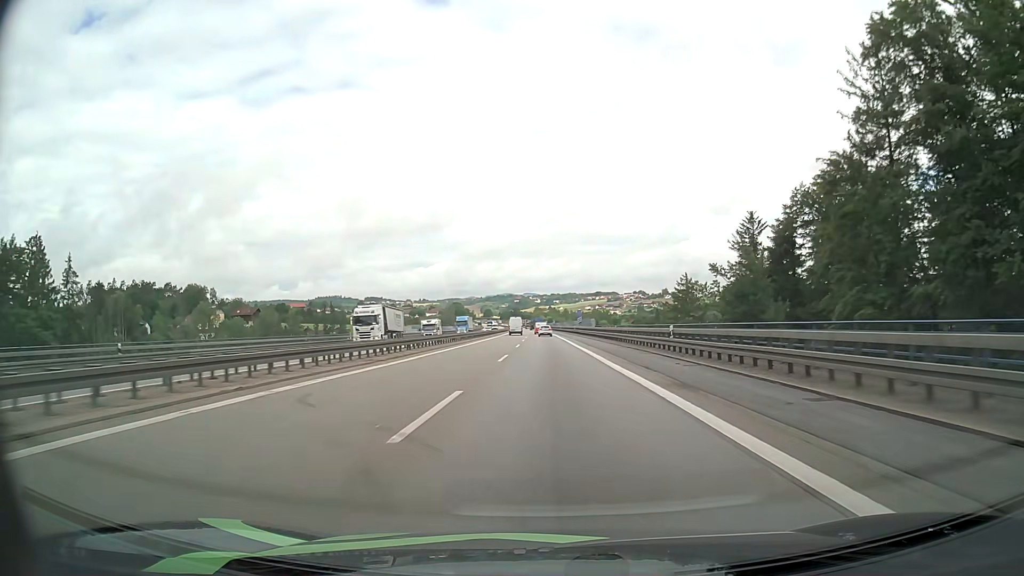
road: motorway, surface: asphalt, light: Day
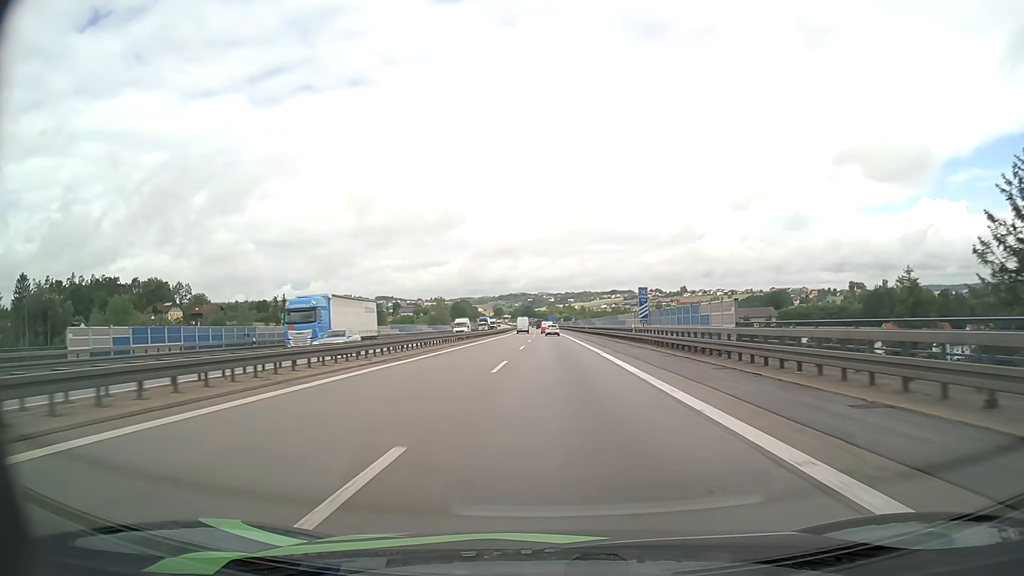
(-0.7, +60.2) m; -1°
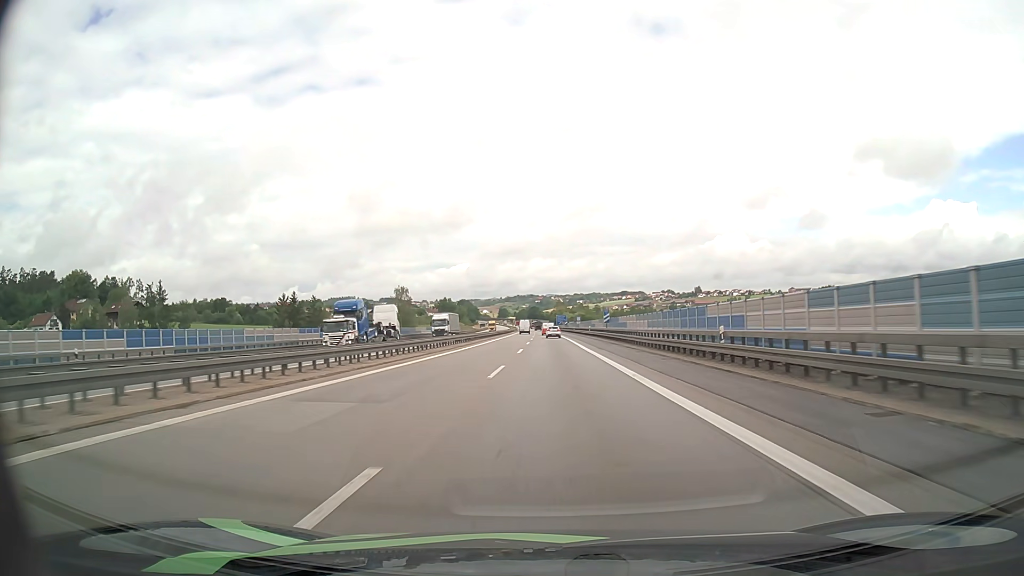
(0.0, +73.0) m; -1°
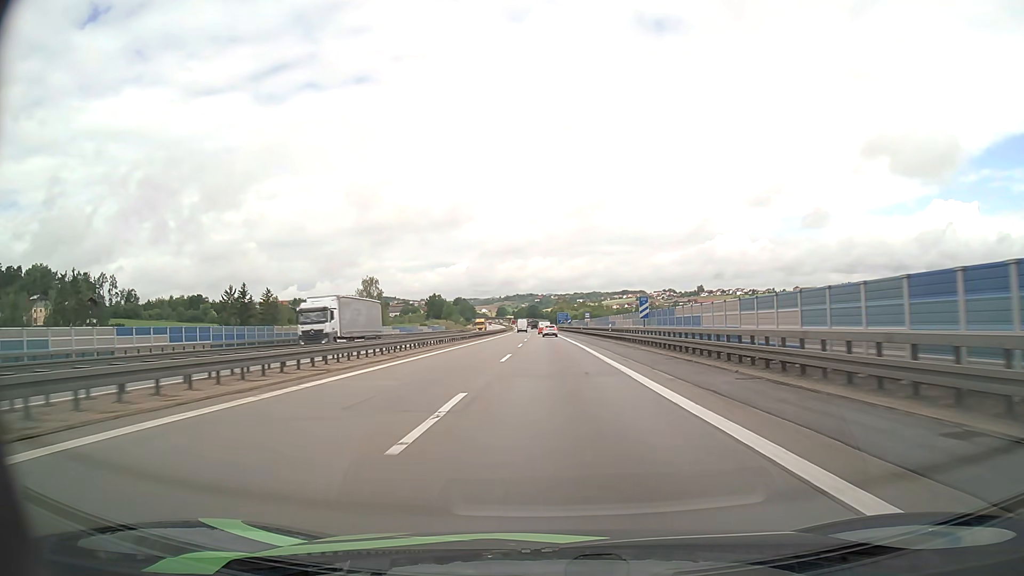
(0.0, +29.4) m; 0°
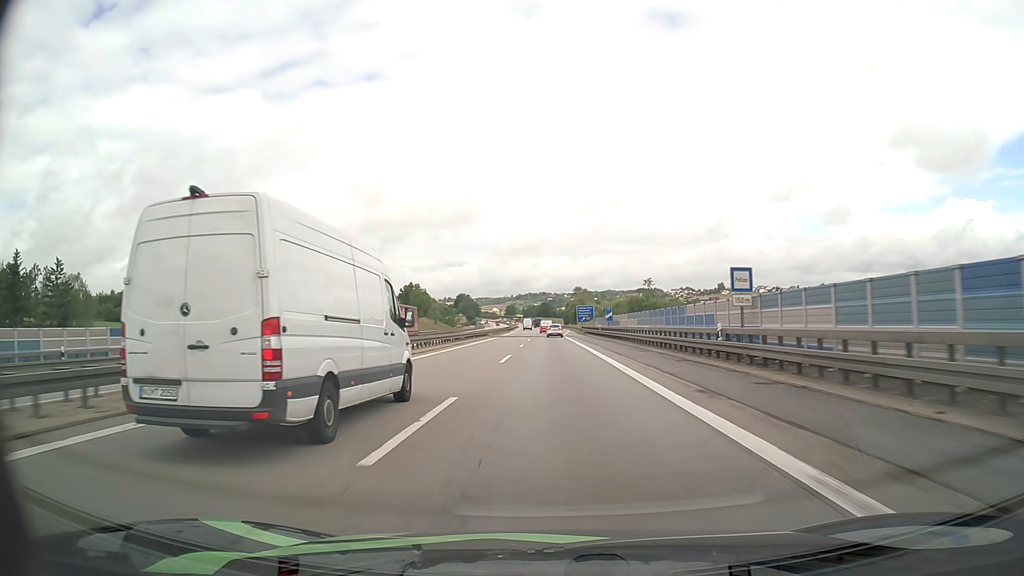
(-0.6, +73.4) m; -1°
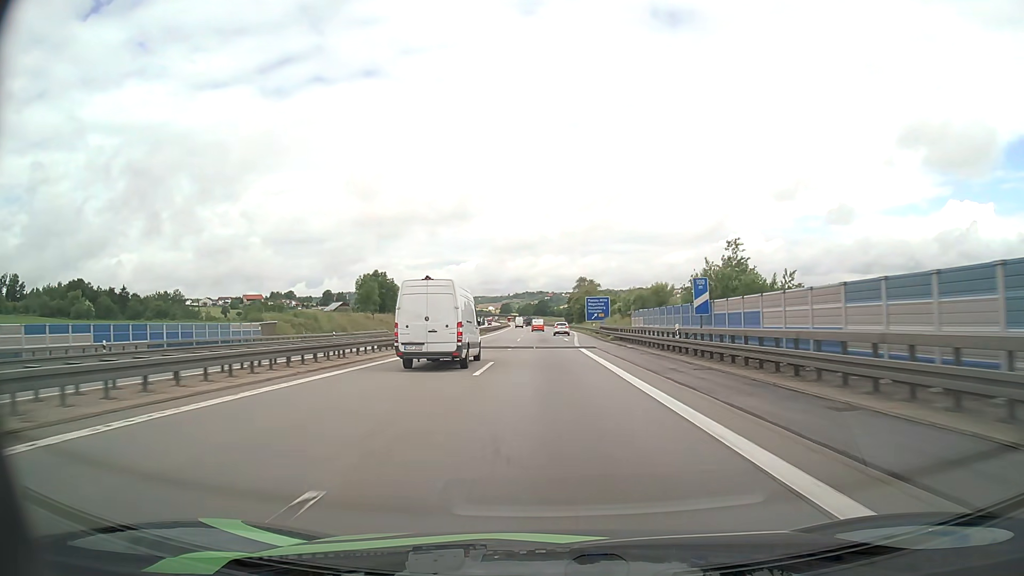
(0.0, +43.1) m; 0°
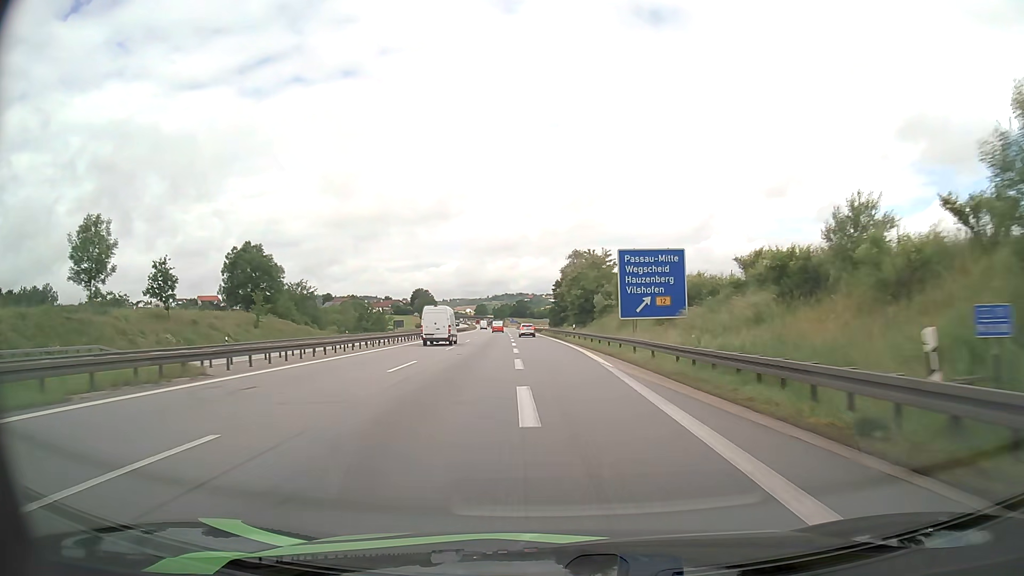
(+1.0, +68.9) m; +2°
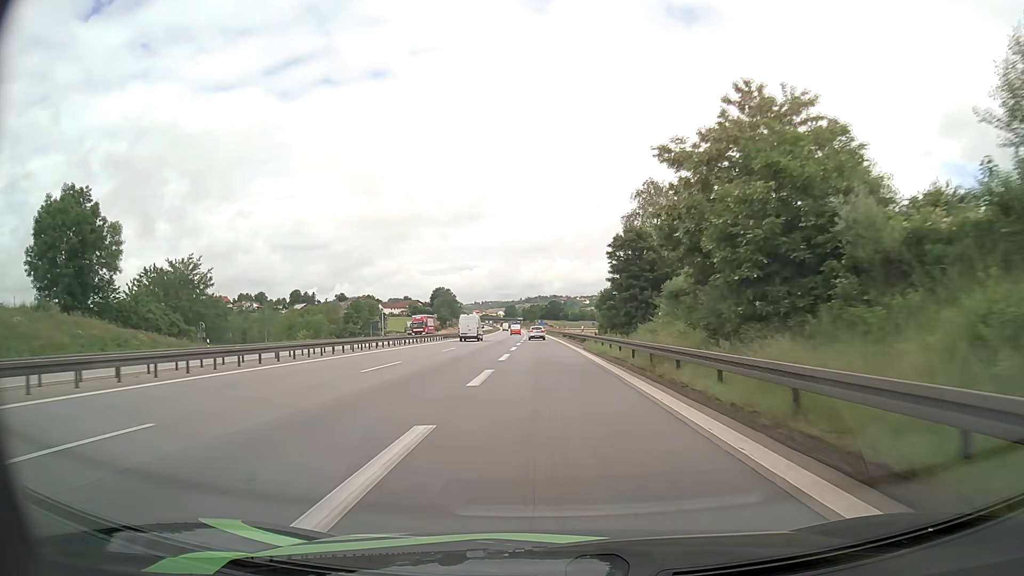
(-1.2, +54.0) m; -3°
(0, +10) (0, +20) (0, +30) (0, +40) (-1, +50) (-1, +60) (-1, +70) (-1, +80) (-2, +90) (-2, +100) m
